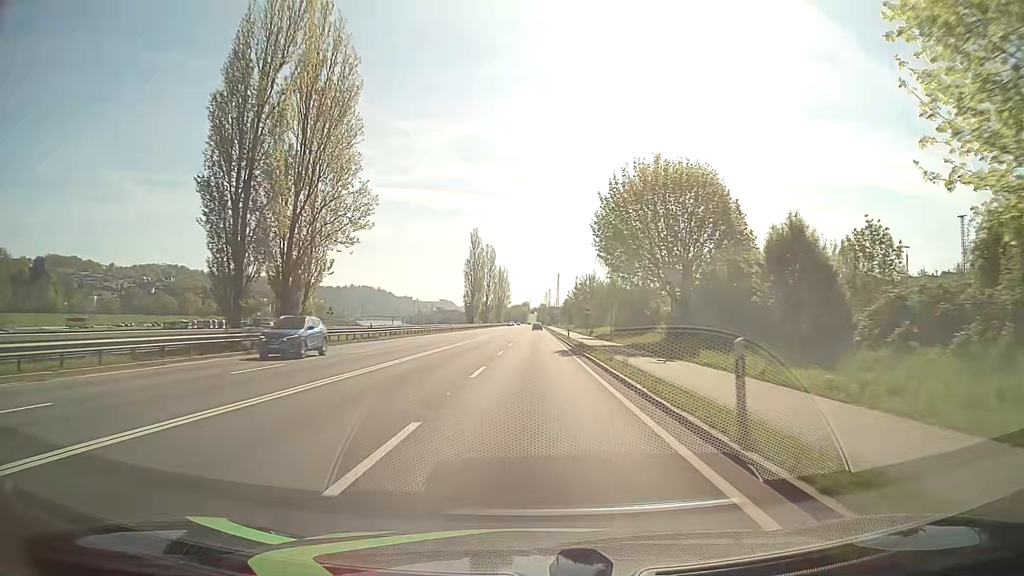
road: primary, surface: asphalt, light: Day
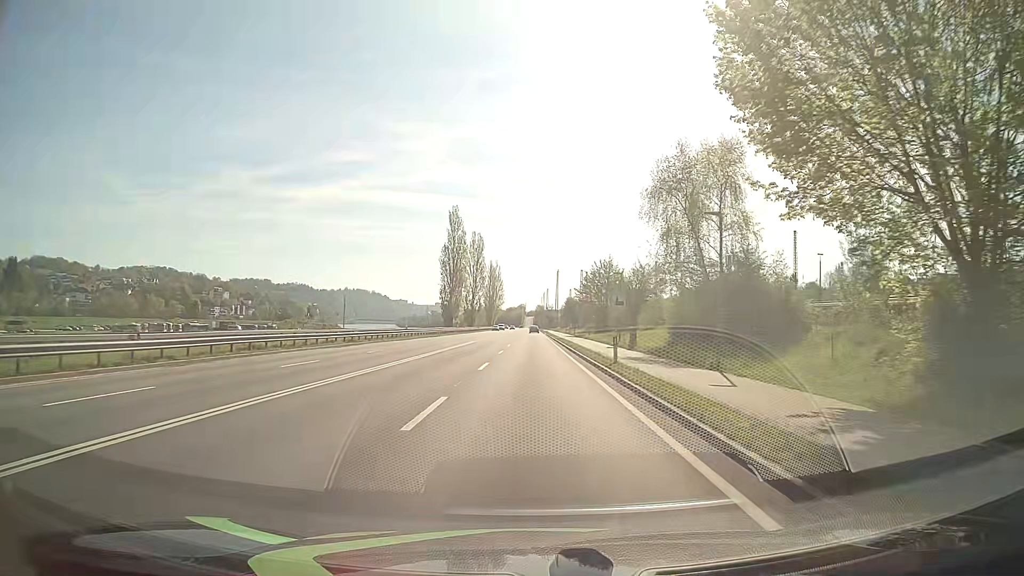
(-0.1, +32.2) m; 0°
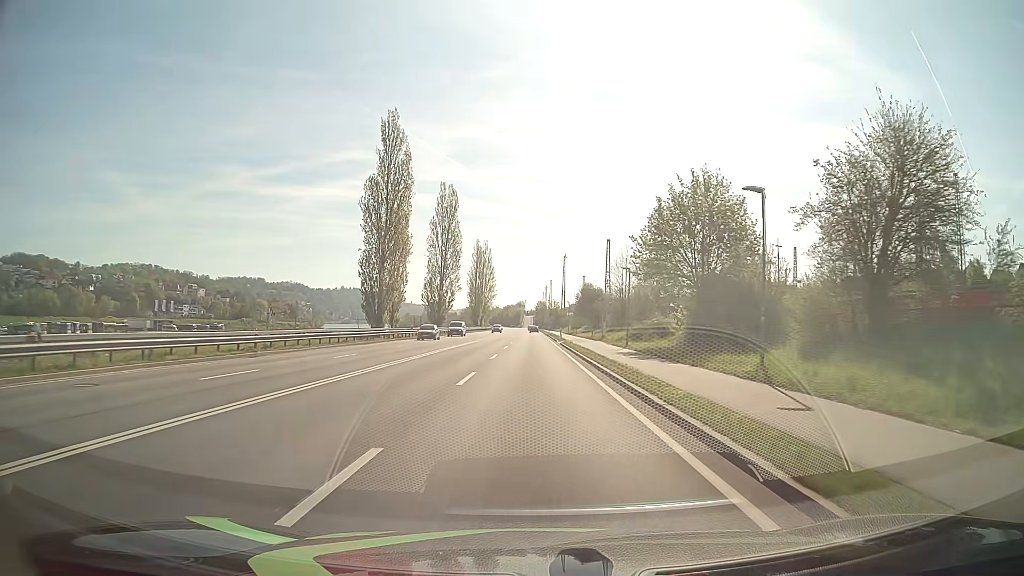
(0.0, +53.6) m; 0°
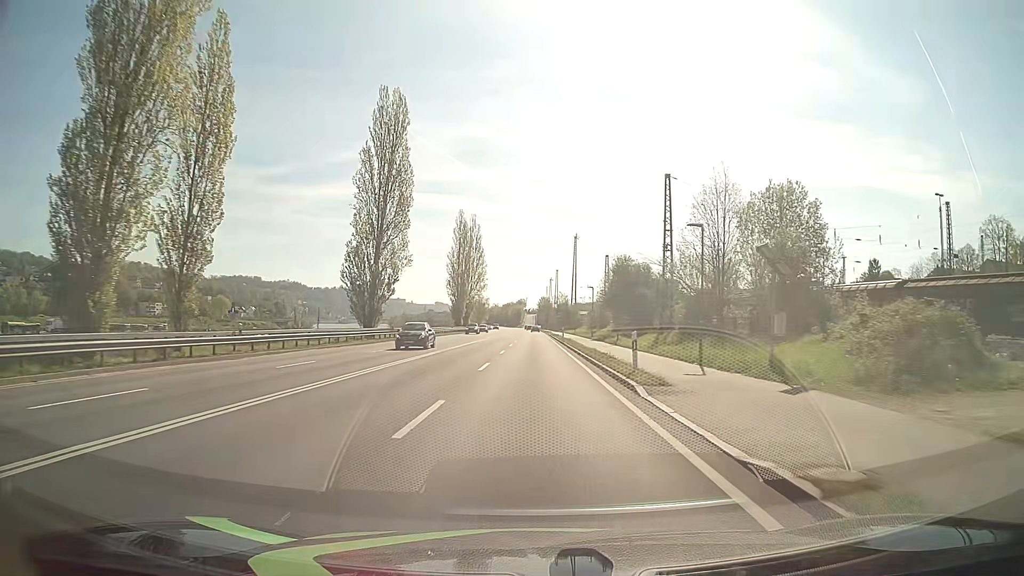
(0.0, +42.9) m; 0°
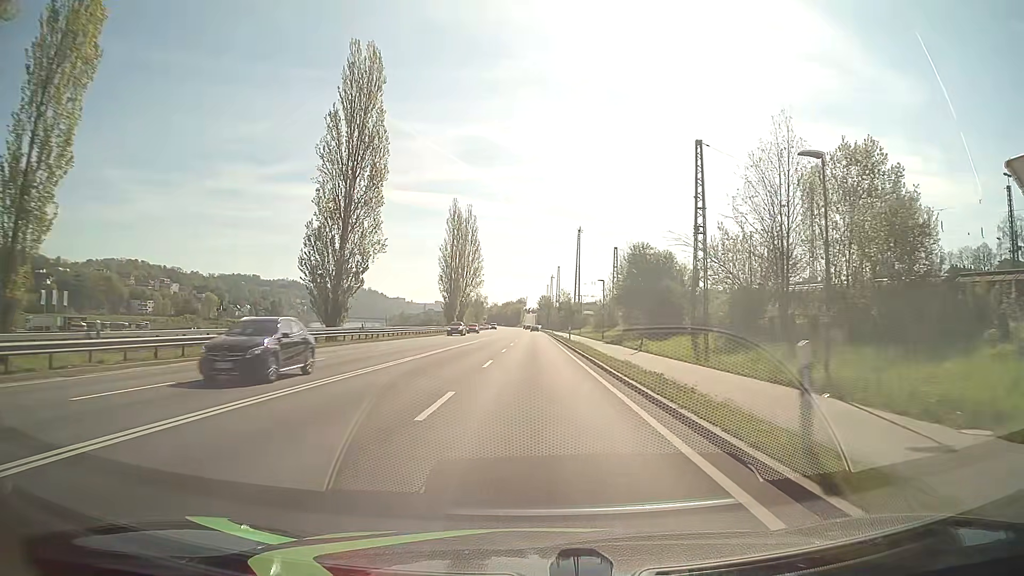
(0.0, +10.7) m; 0°
(0, +10) (0, +20) (0, +30) (0, +40) (0, +50) (0, +60) (0, +70) (0, +80) (0, +90) (0, +100) m
